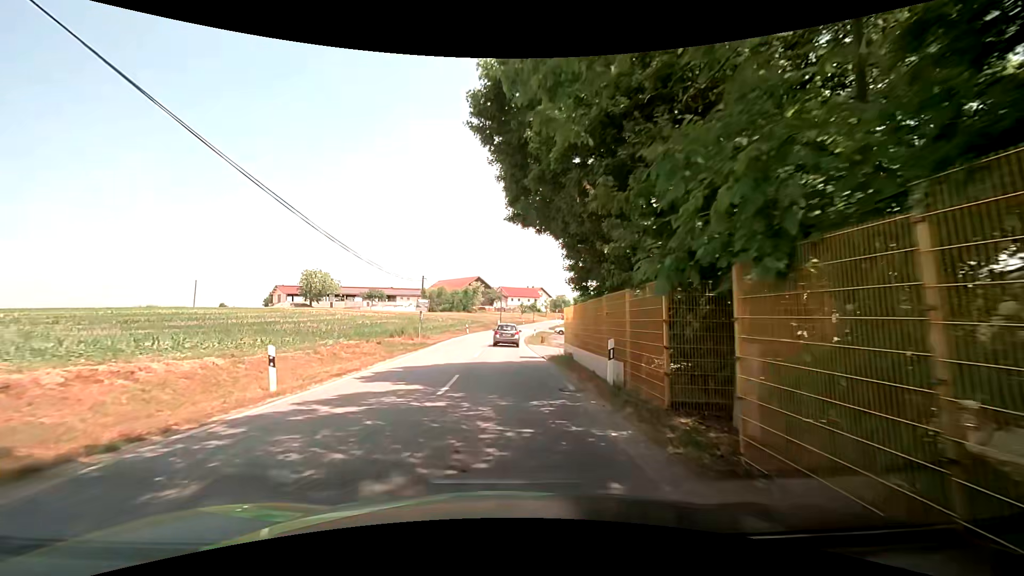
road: tertiary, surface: asphalt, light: Day
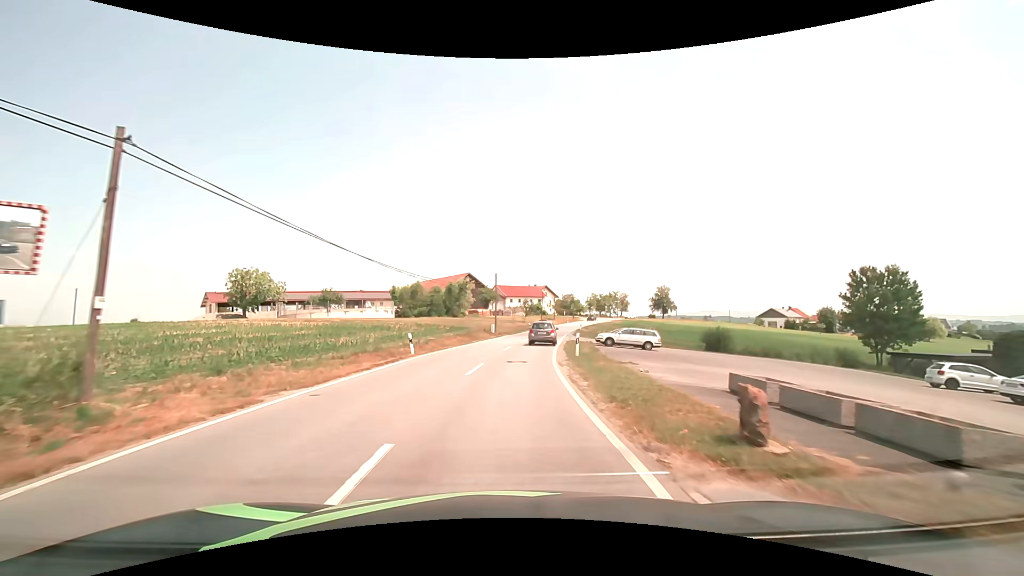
(+0.1, +32.4) m; +1°
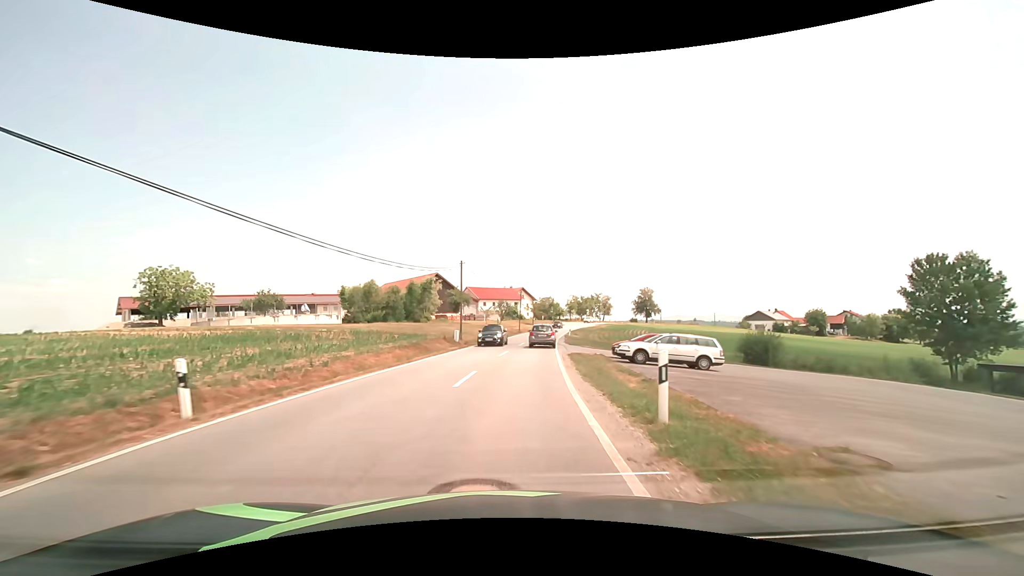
(+0.3, +14.4) m; +3°
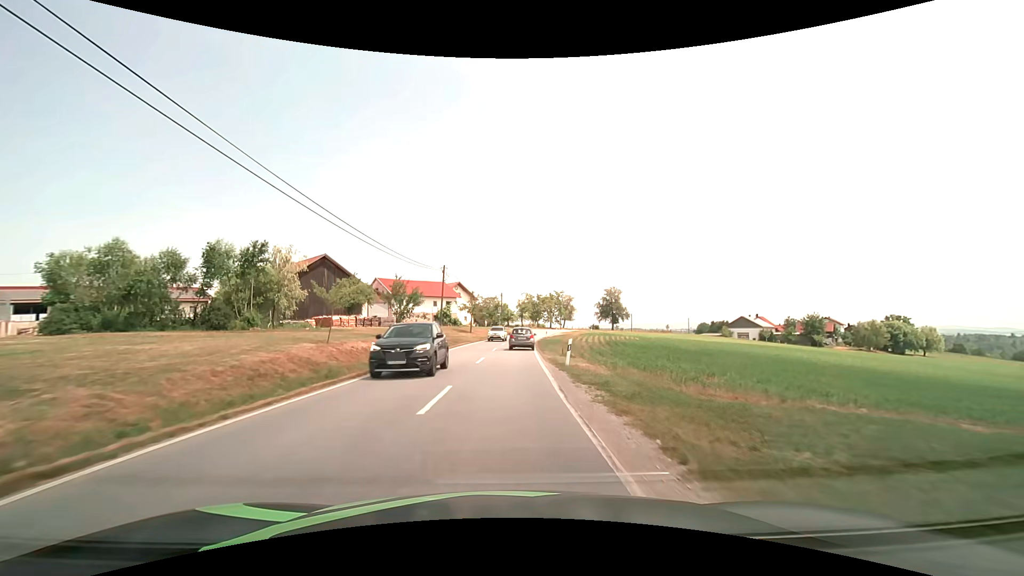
(+2.6, +39.3) m; +7°
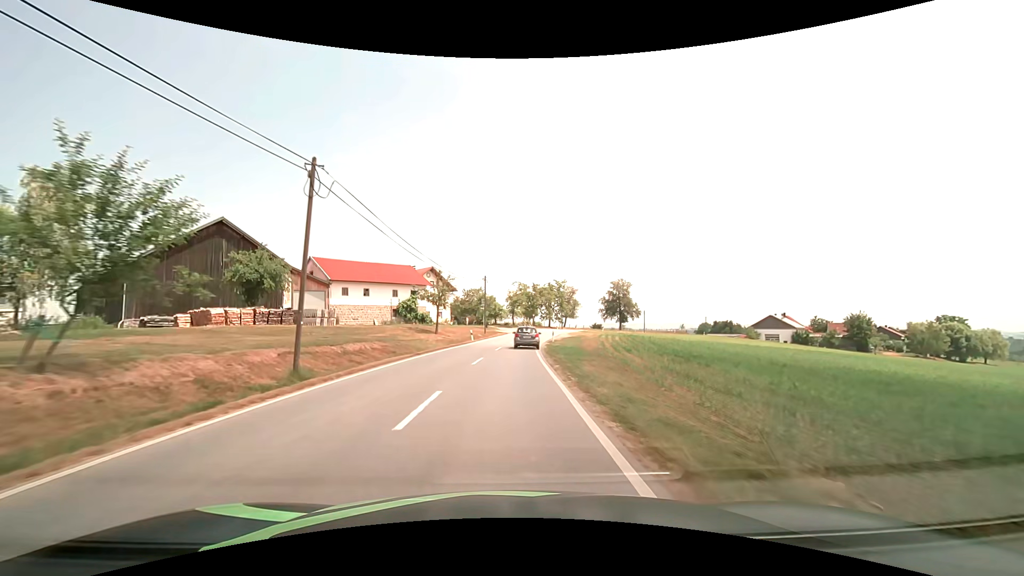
(+0.3, +25.4) m; +1°
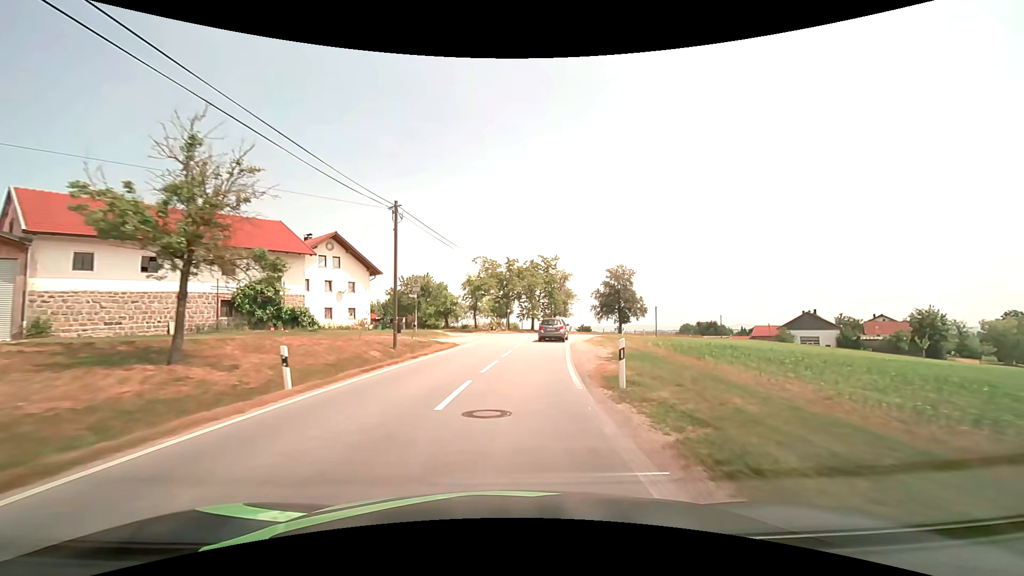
(+0.8, +34.5) m; +4°
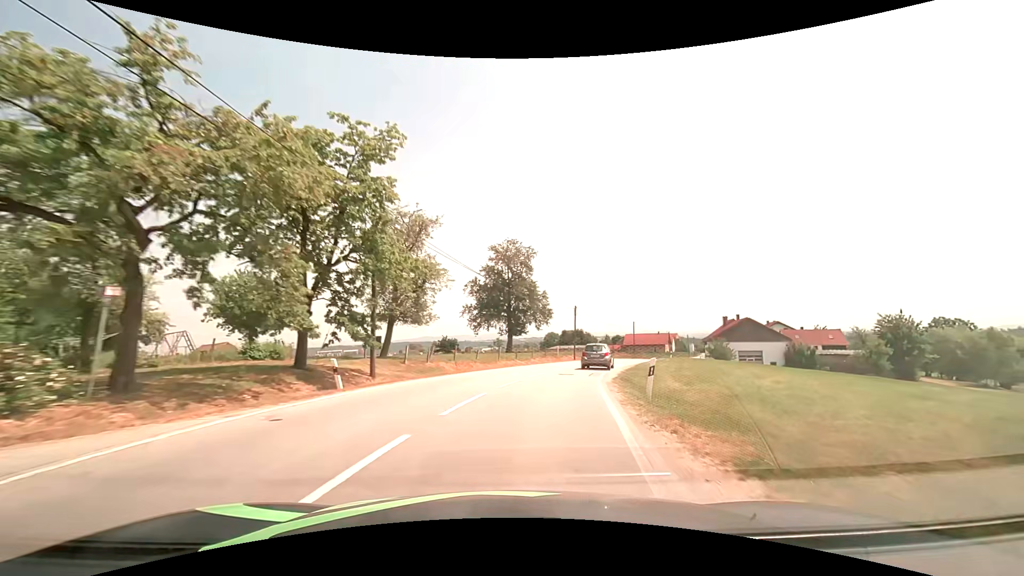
(+4.4, +40.5) m; +16°
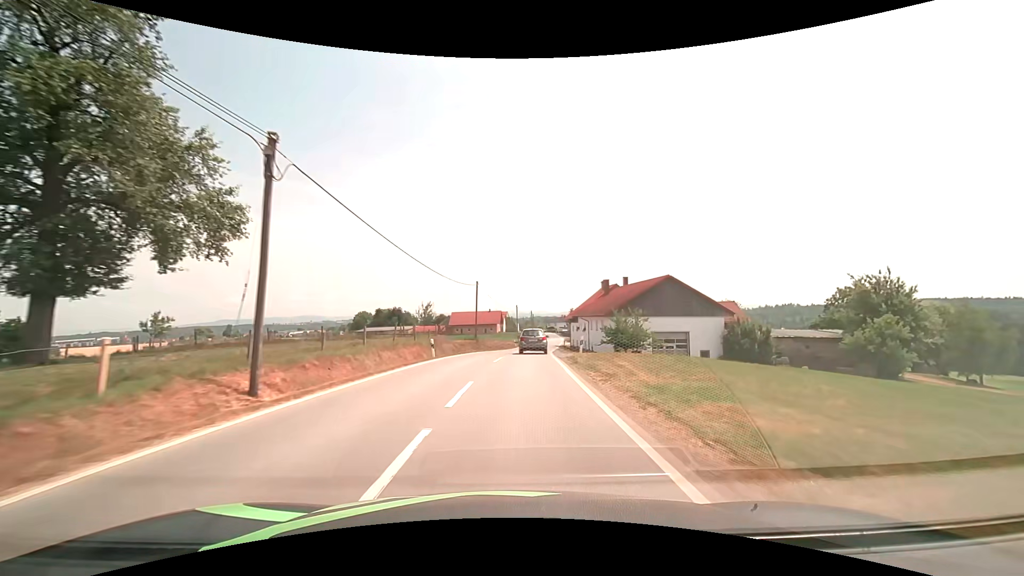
(+7.9, +40.9) m; +20°
(0, +10) (+1, +20) (+1, +30) (+2, +40) (+3, +50) (+4, +60) (+6, +70) (+7, +80) (+8, +90) (+9, +99) m
